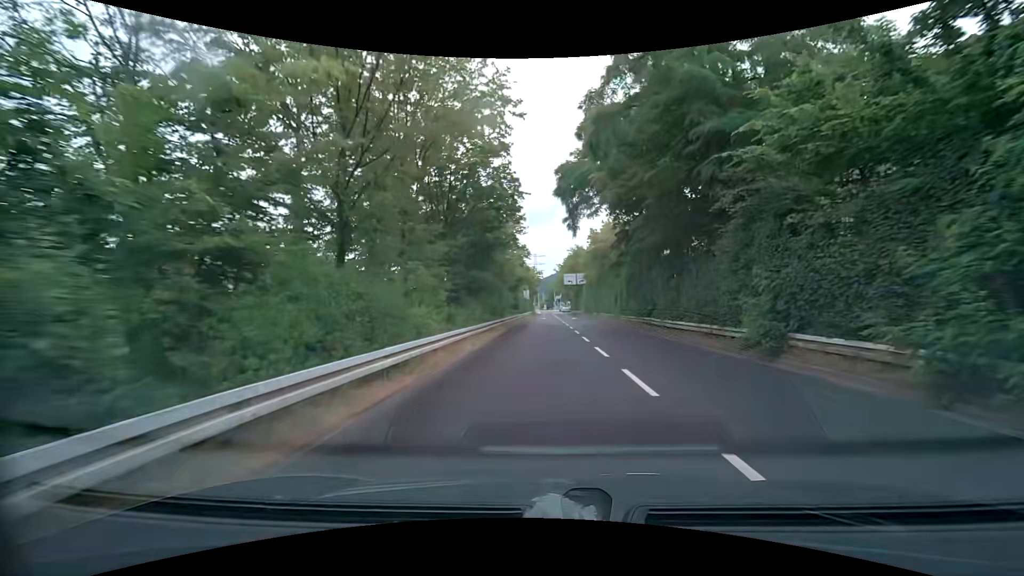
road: trunk_link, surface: asphalt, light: Day
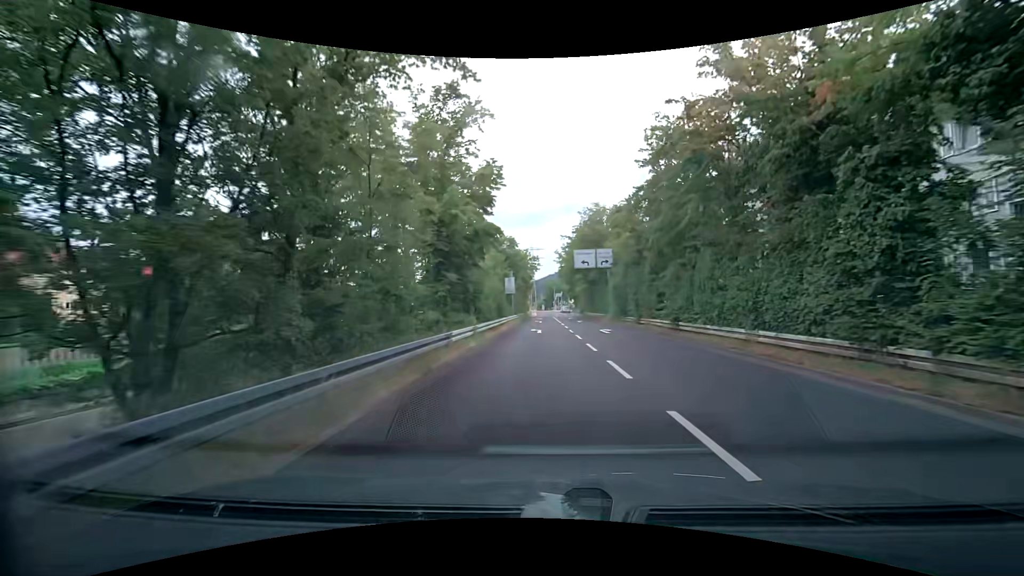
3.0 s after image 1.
(+0.4, +34.3) m; +1°
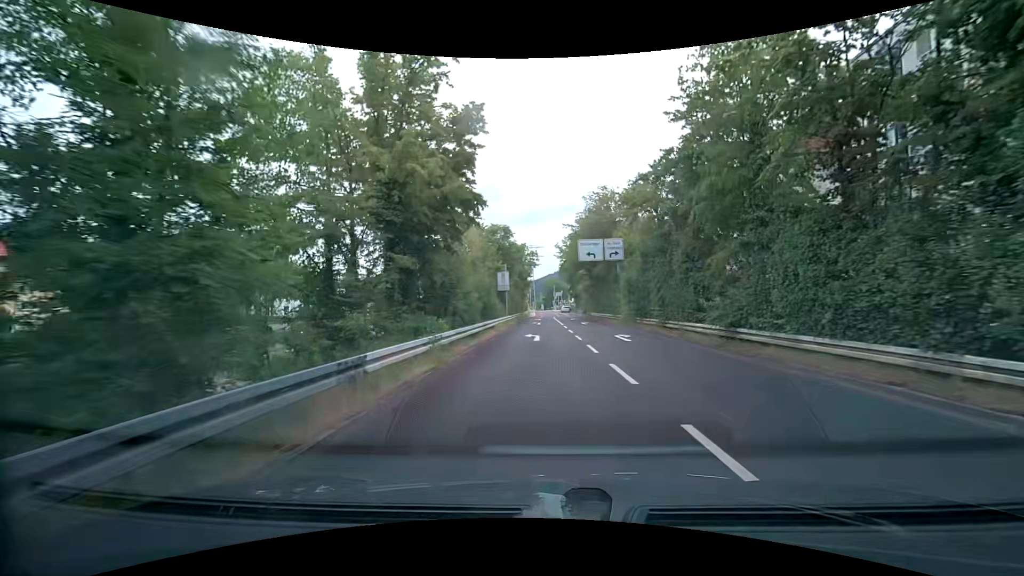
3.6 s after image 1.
(0.0, +6.8) m; -1°
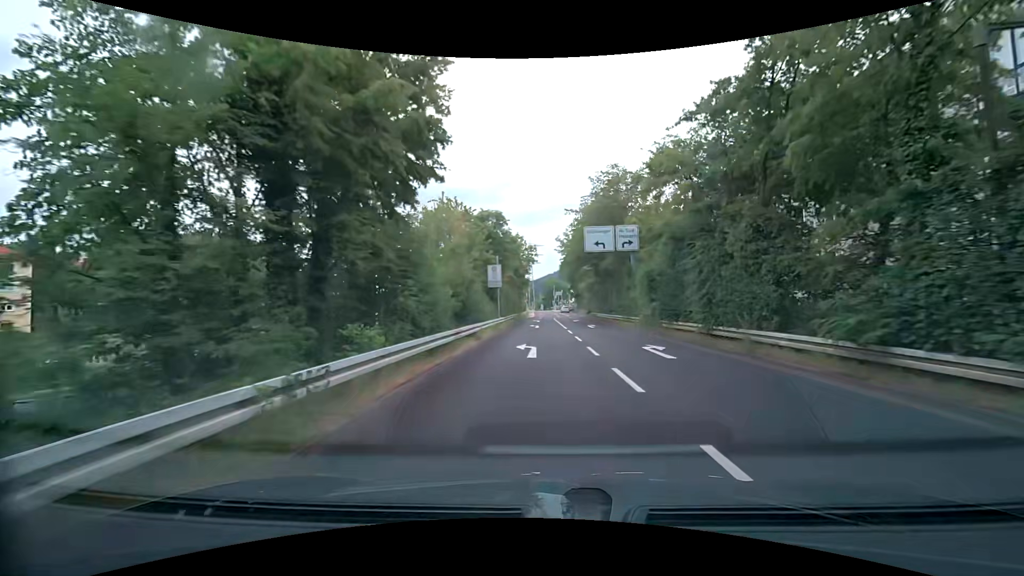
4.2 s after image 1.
(0.0, +6.8) m; +1°
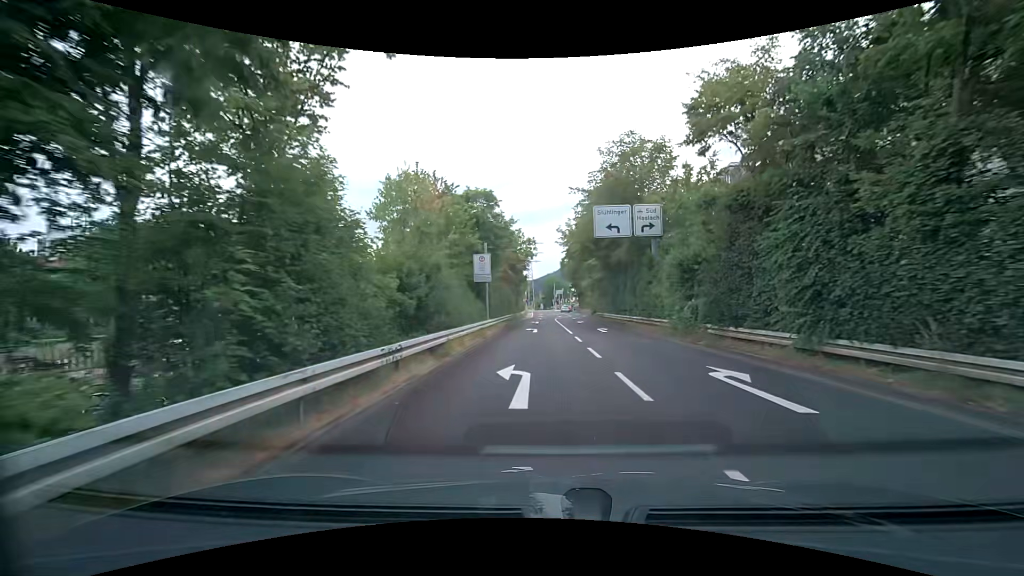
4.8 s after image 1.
(-0.1, +6.8) m; +1°
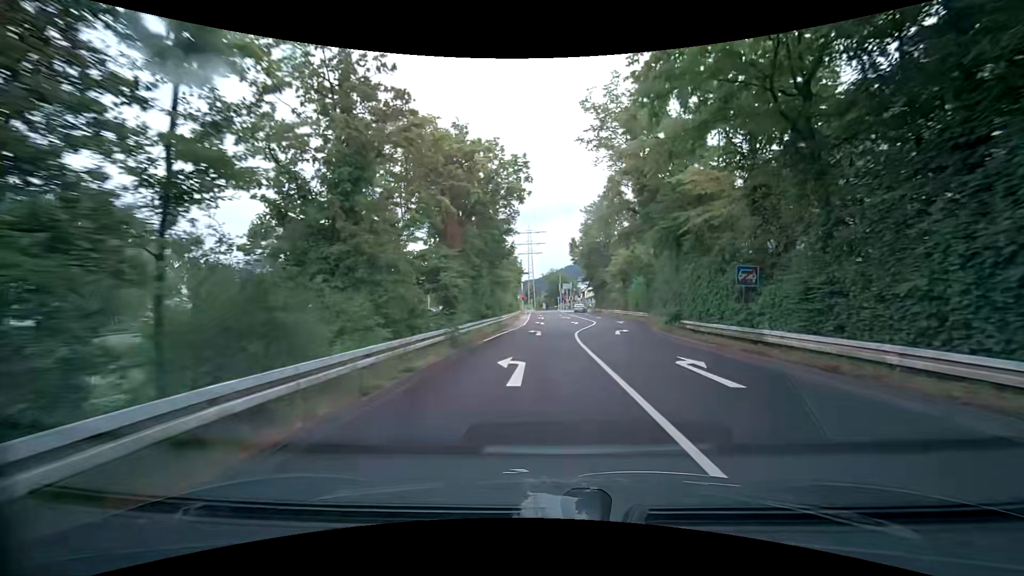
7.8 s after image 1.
(-0.7, +33.3) m; -1°
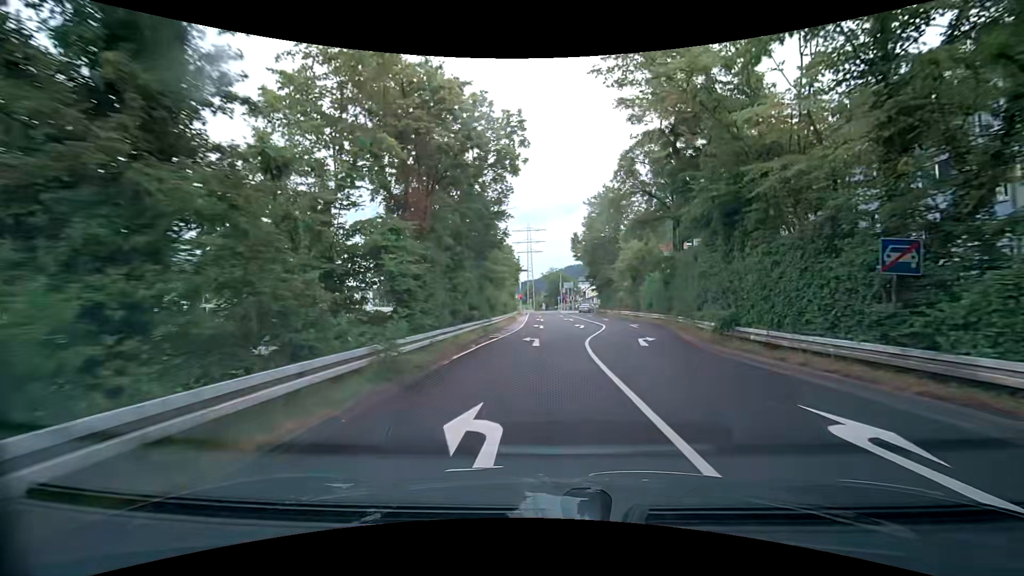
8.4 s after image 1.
(0.0, +6.3) m; 0°
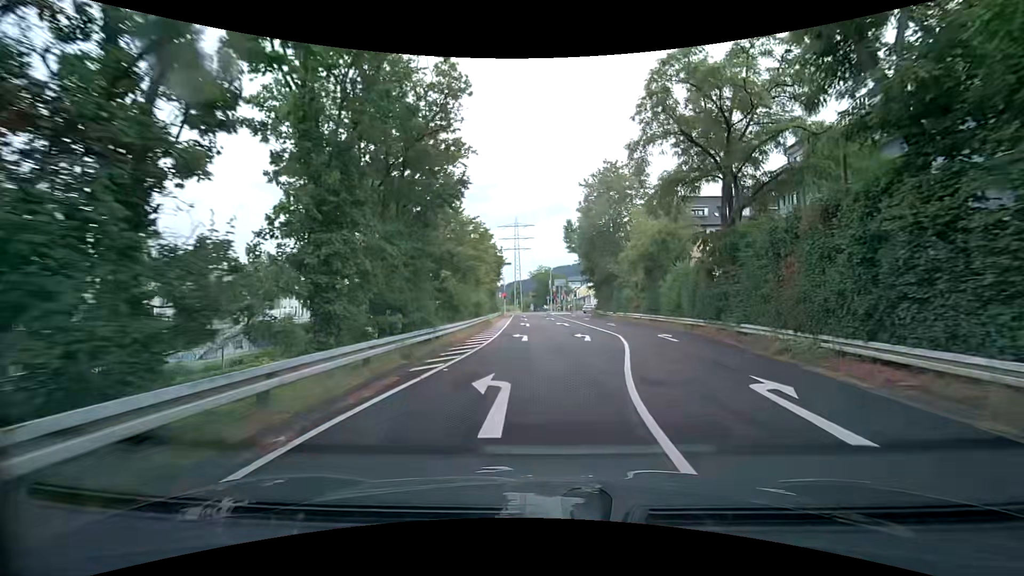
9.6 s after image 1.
(+0.1, +11.9) m; +1°
